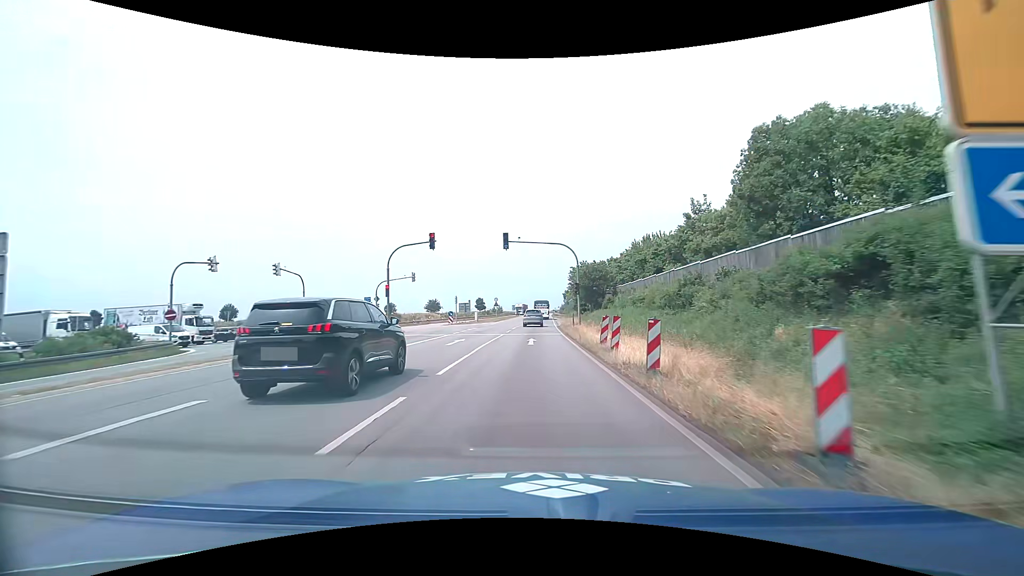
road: primary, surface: asphalt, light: Day
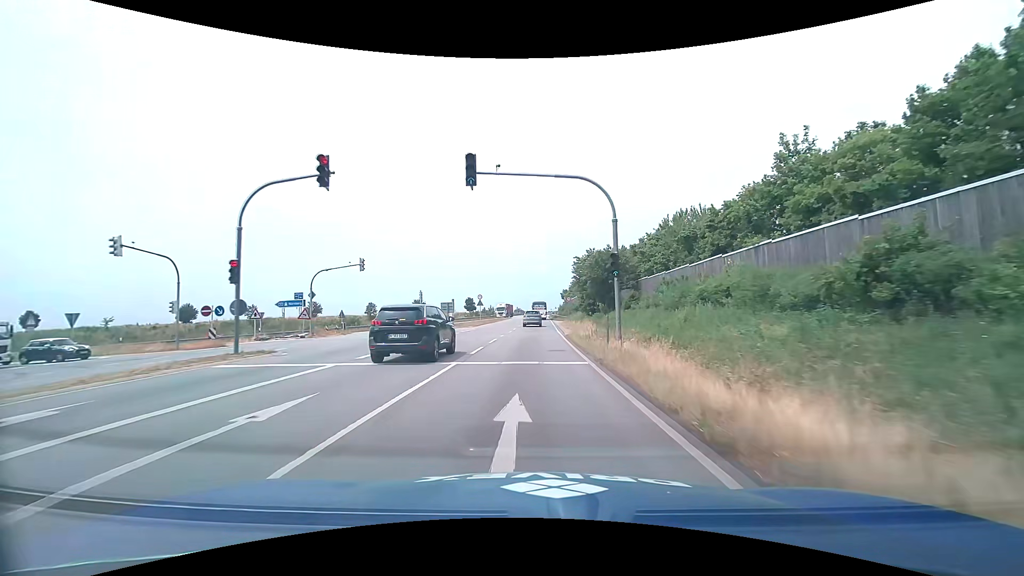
(+0.2, +17.6) m; +1°
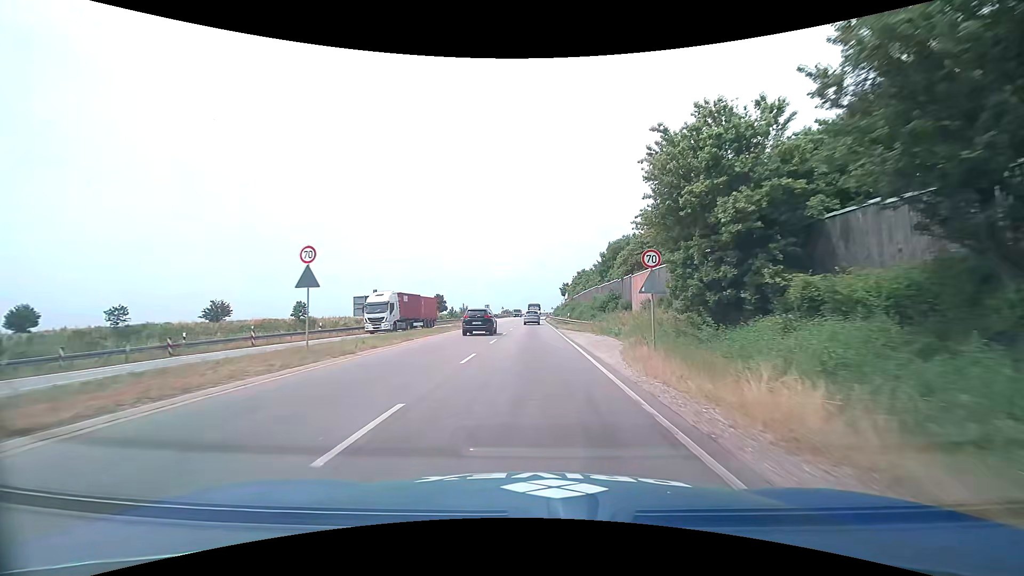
(+0.5, +45.7) m; +1°
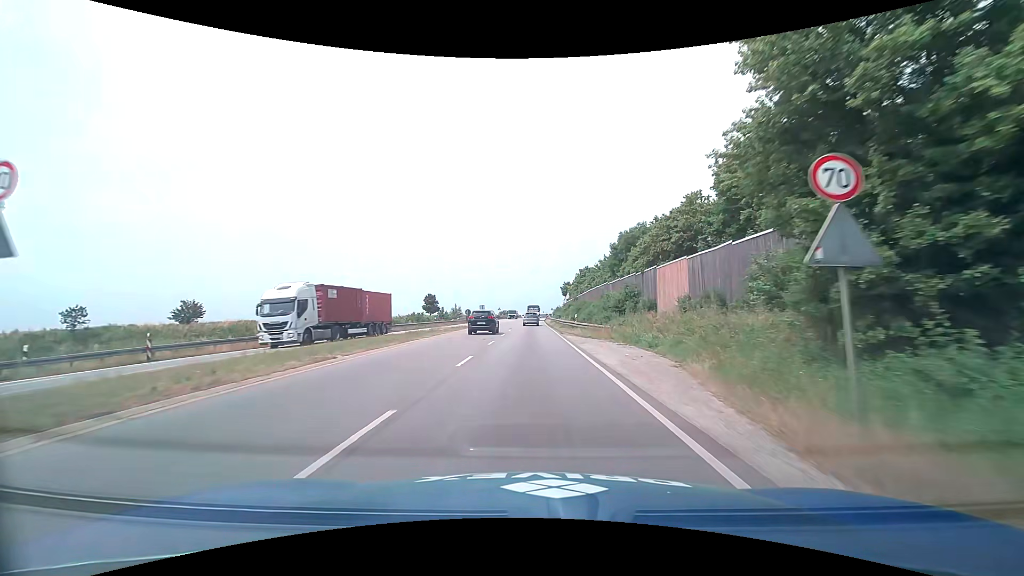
(0.0, +9.5) m; 0°
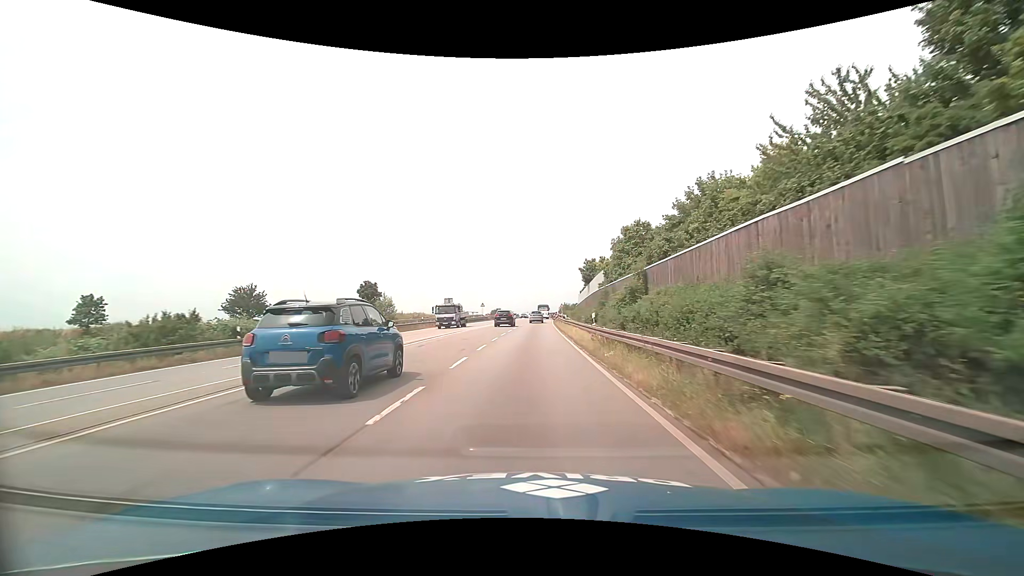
(+0.1, +49.1) m; 0°
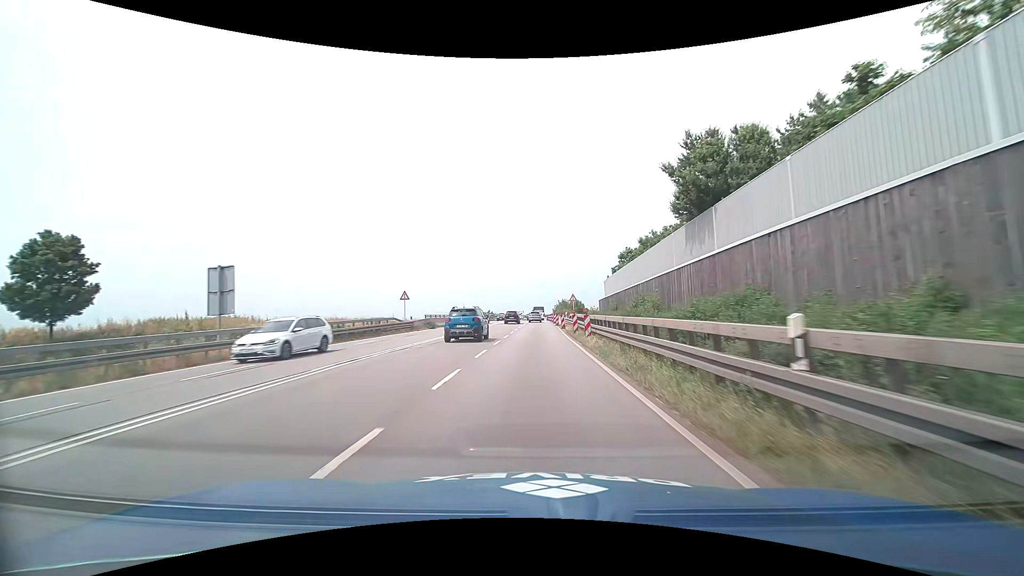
(+0.5, +51.5) m; +1°
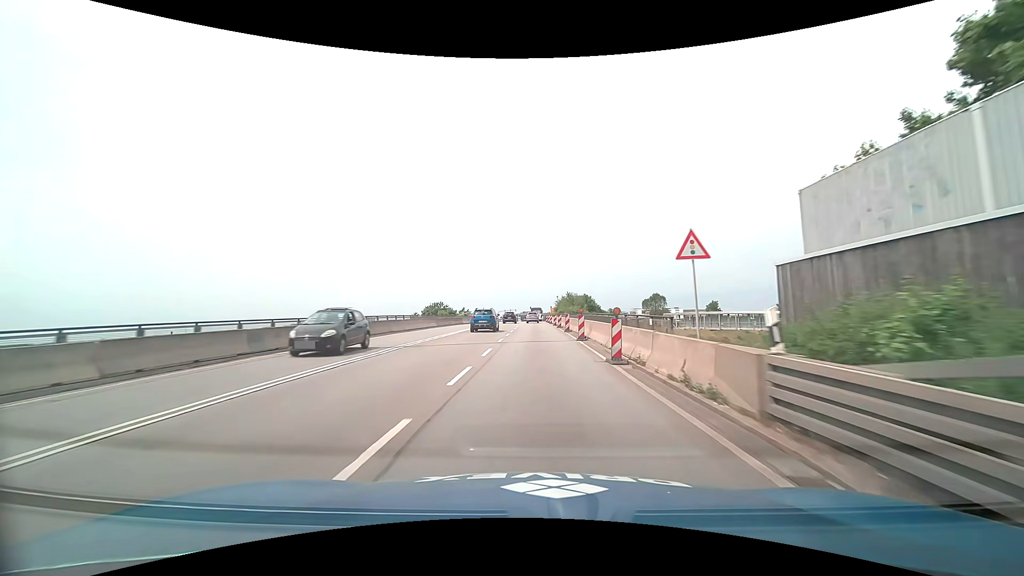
(+0.3, +41.5) m; +1°
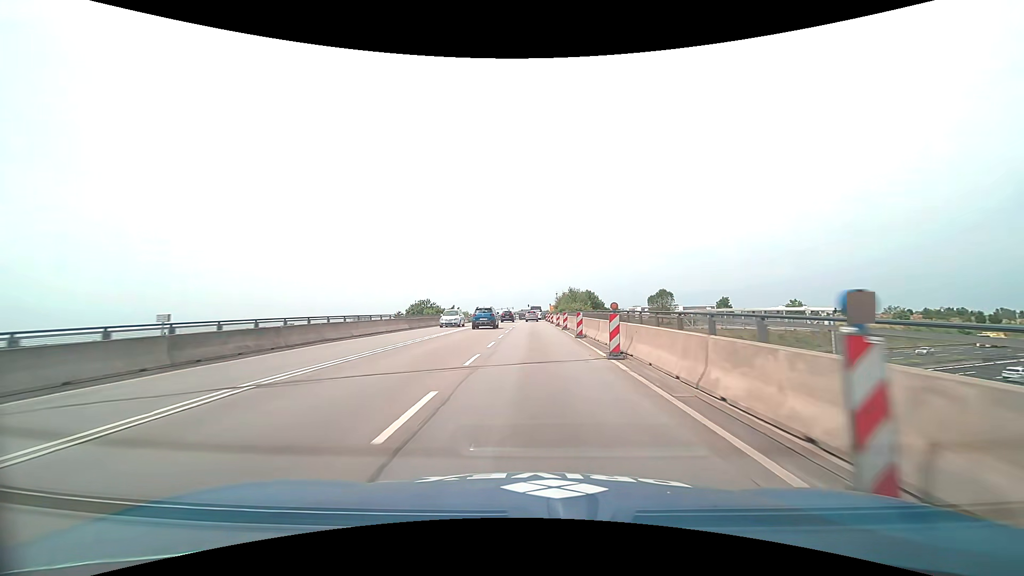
(+0.1, +10.2) m; 0°
(0, +10) (0, +20) (0, +30) (0, +40) (0, +50) (0, +60) (-1, +70) (-1, +80) (-1, +90) (0, +100) m
